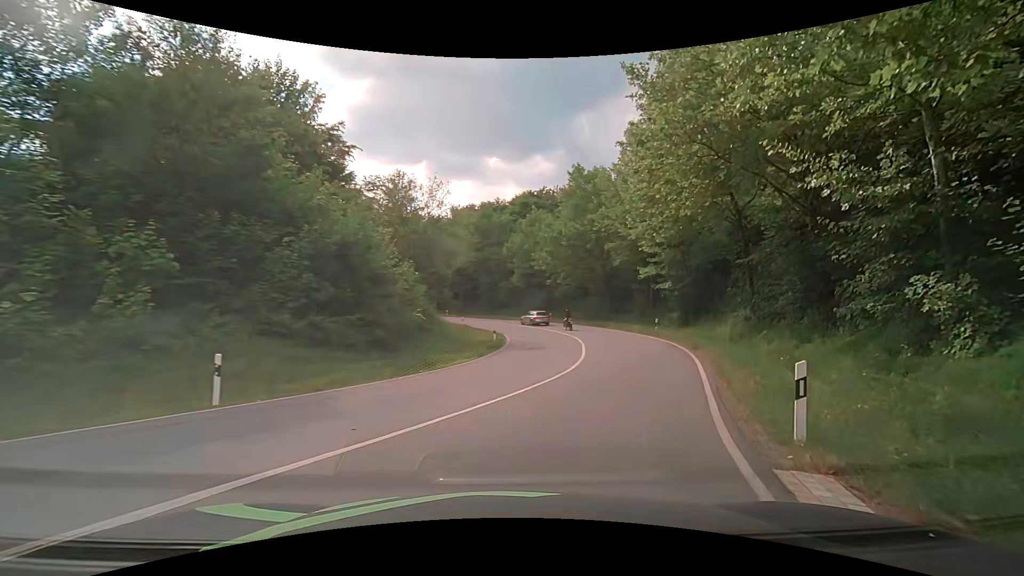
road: primary_link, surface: asphalt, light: Day
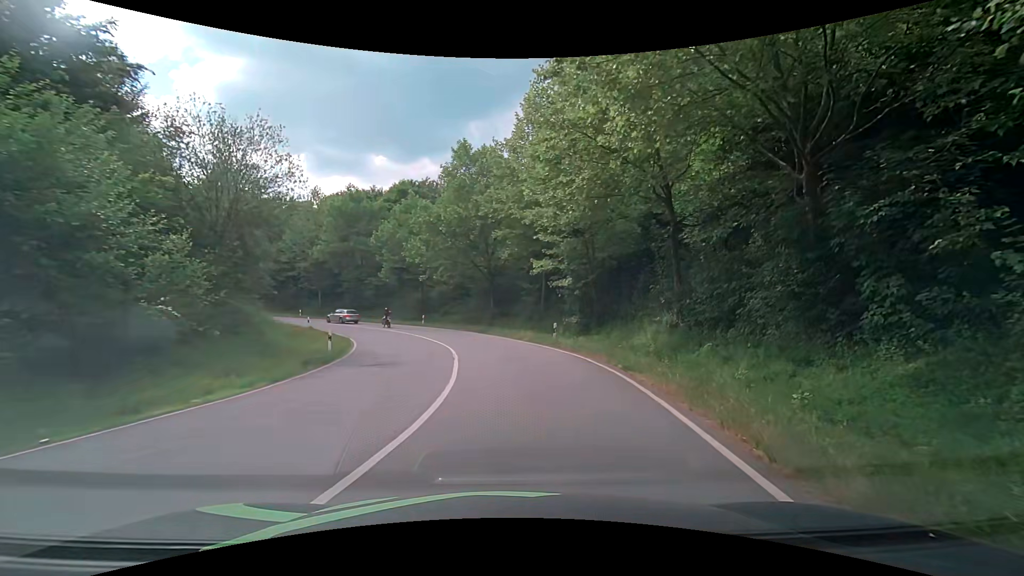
(+1.1, +8.5) m; +13°
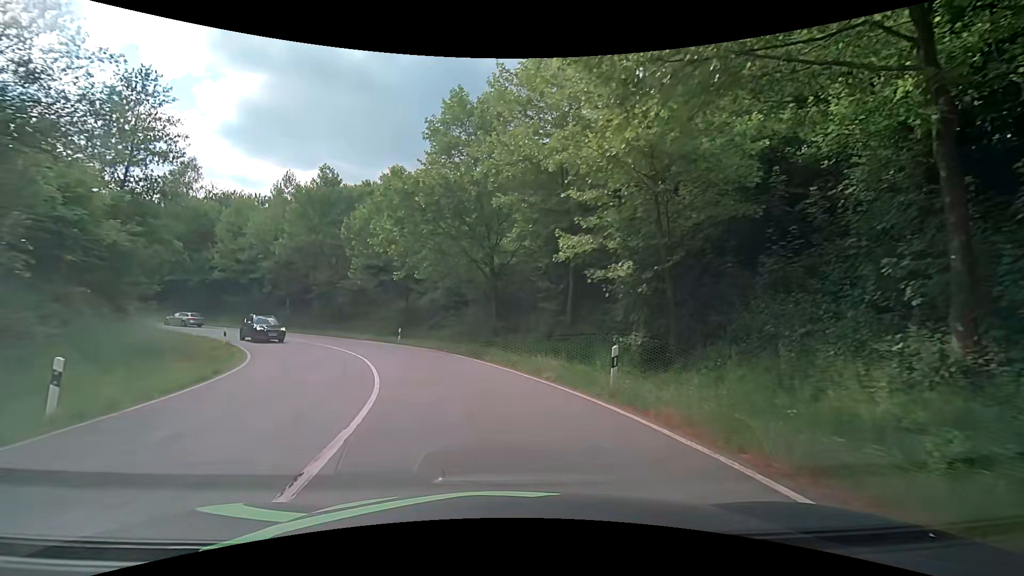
(+0.4, +13.1) m; 0°
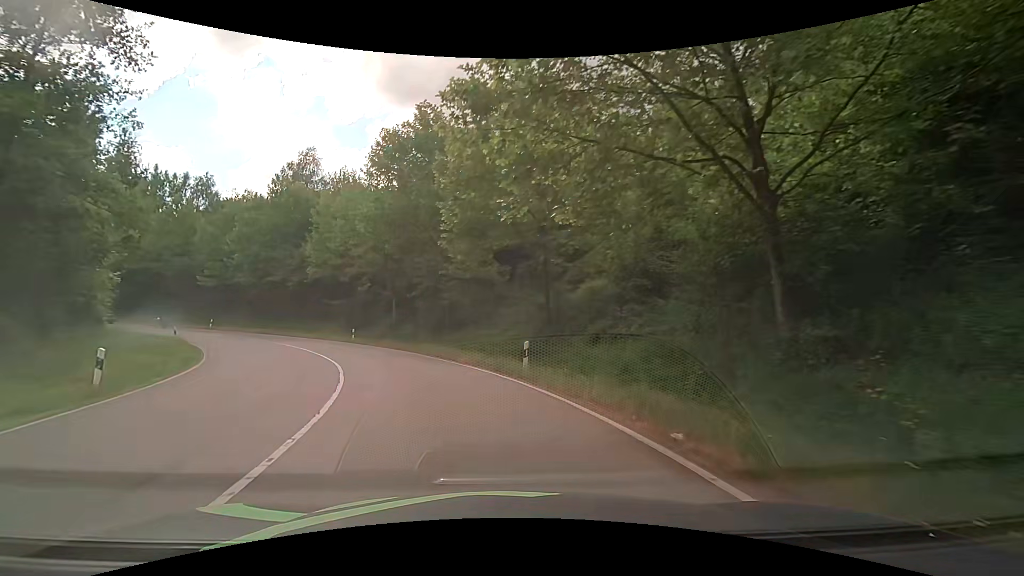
(-2.8, +20.1) m; -18°
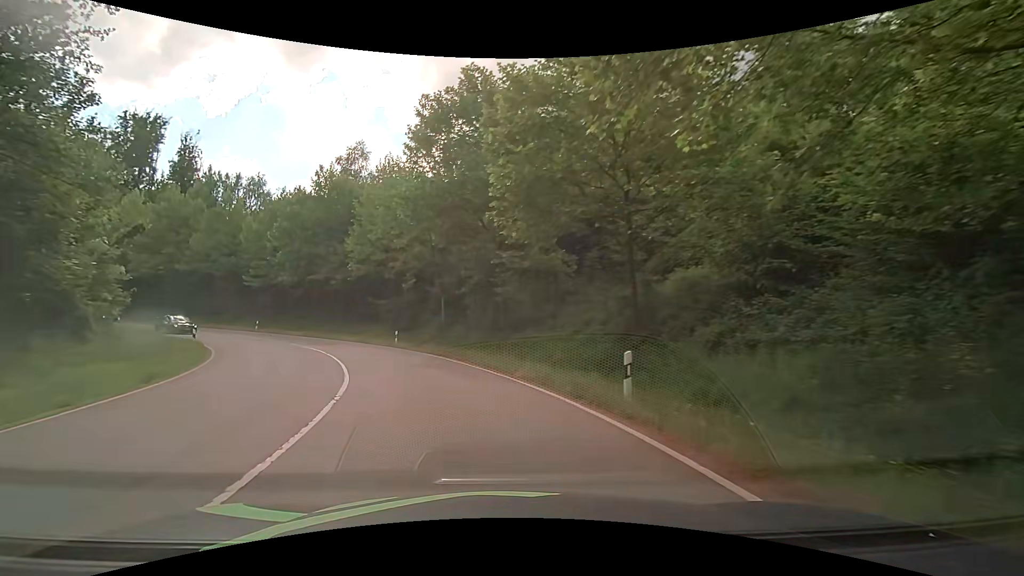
(-0.3, +5.9) m; -6°
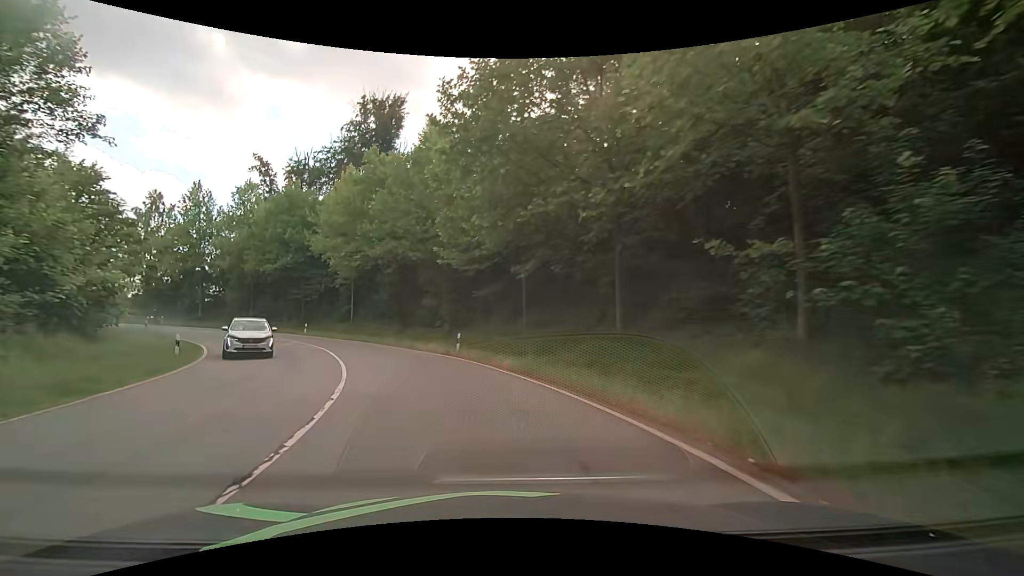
(-9.1, +30.6) m; -32°
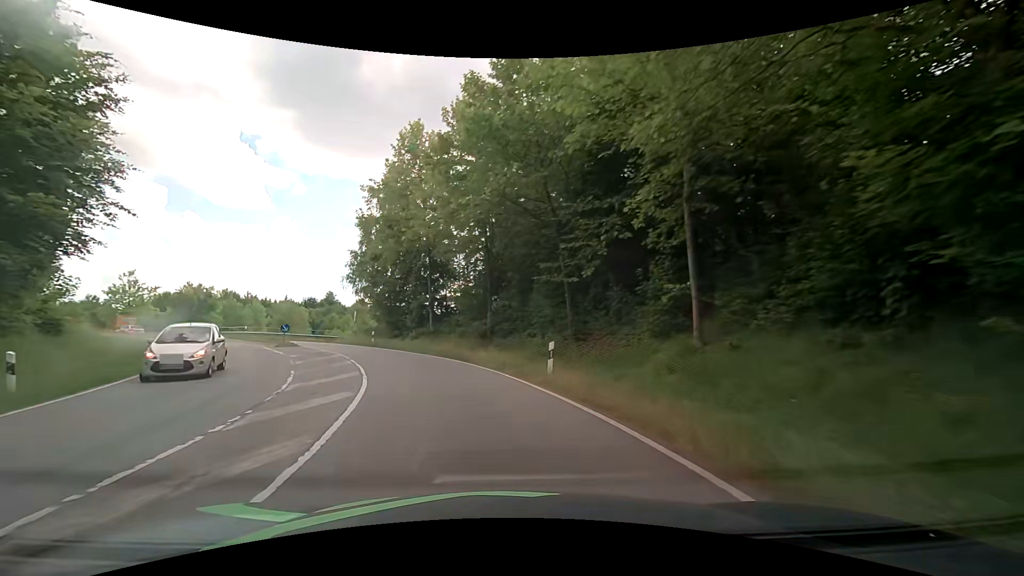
(-10.4, +33.2) m; -34°
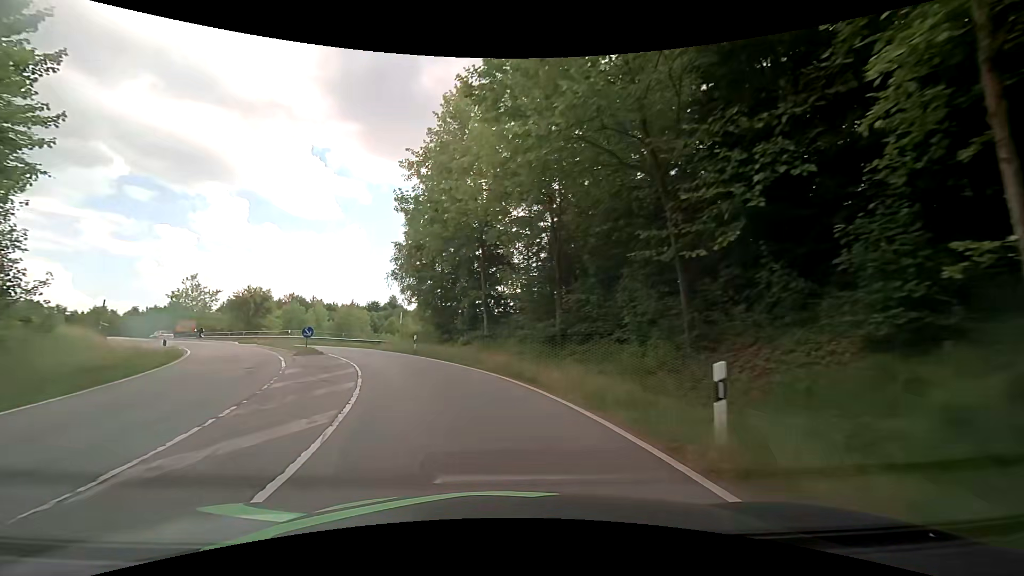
(-0.5, +7.2) m; -7°
(-1, +10) (-3, +20) (-7, +29) (-13, +37) (-20, +45) (-27, +51) (-35, +58) (-42, +64) (-50, +71) (-57, +78) m
